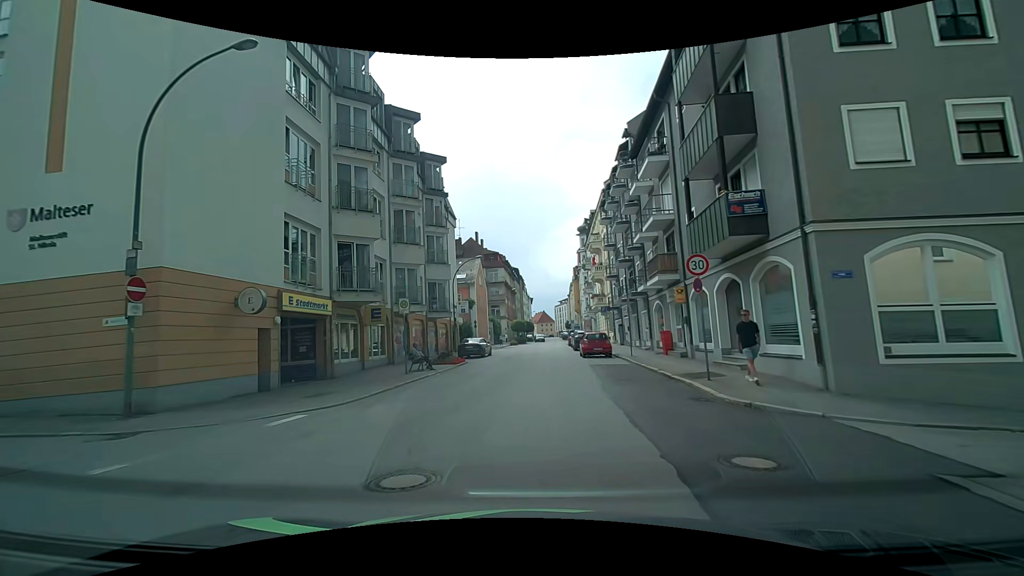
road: tertiary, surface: asphalt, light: Day
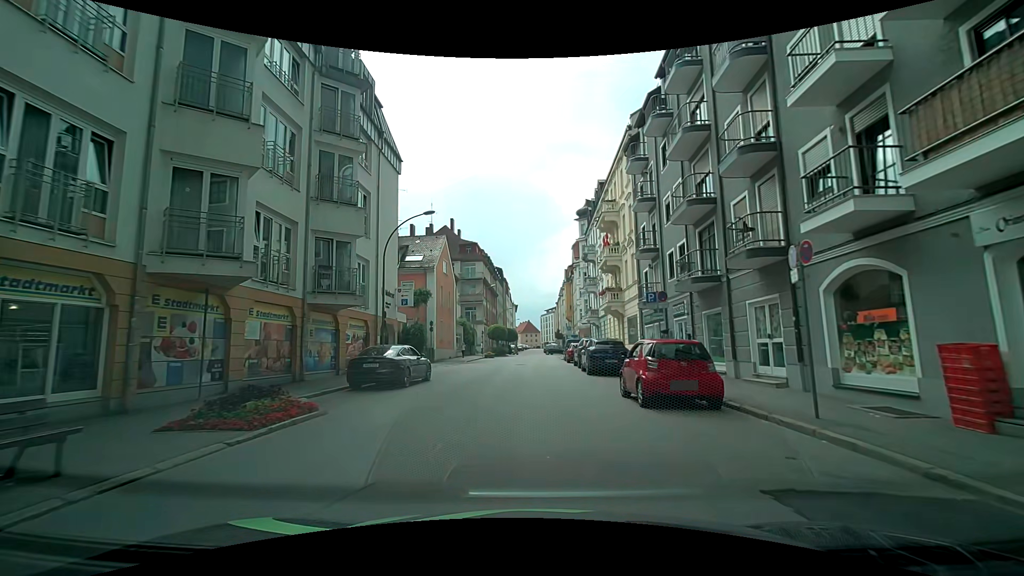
(+0.2, +18.0) m; +2°
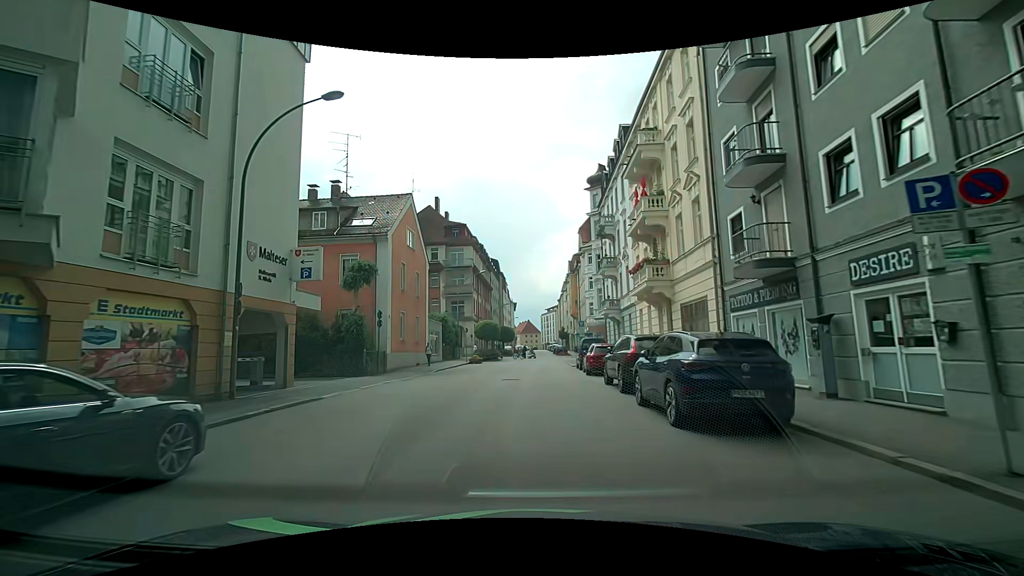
(+0.1, +13.4) m; +1°
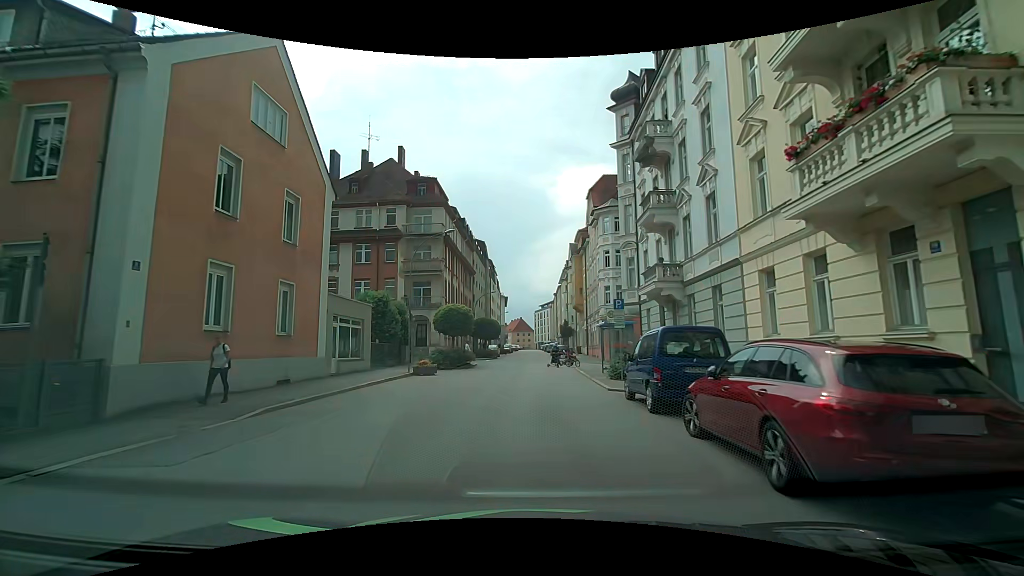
(-0.1, +18.1) m; +1°
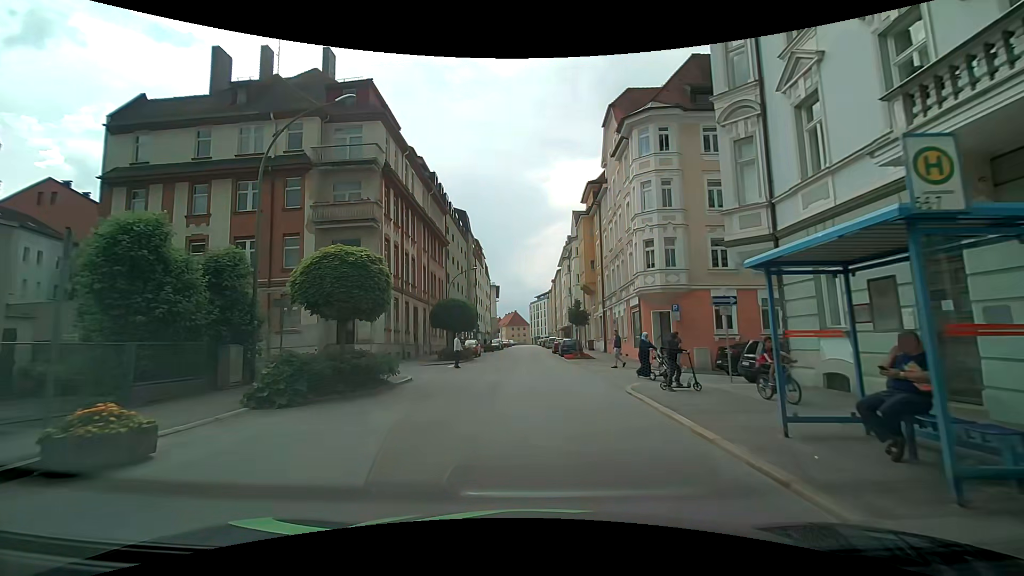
(-0.1, +17.9) m; 0°
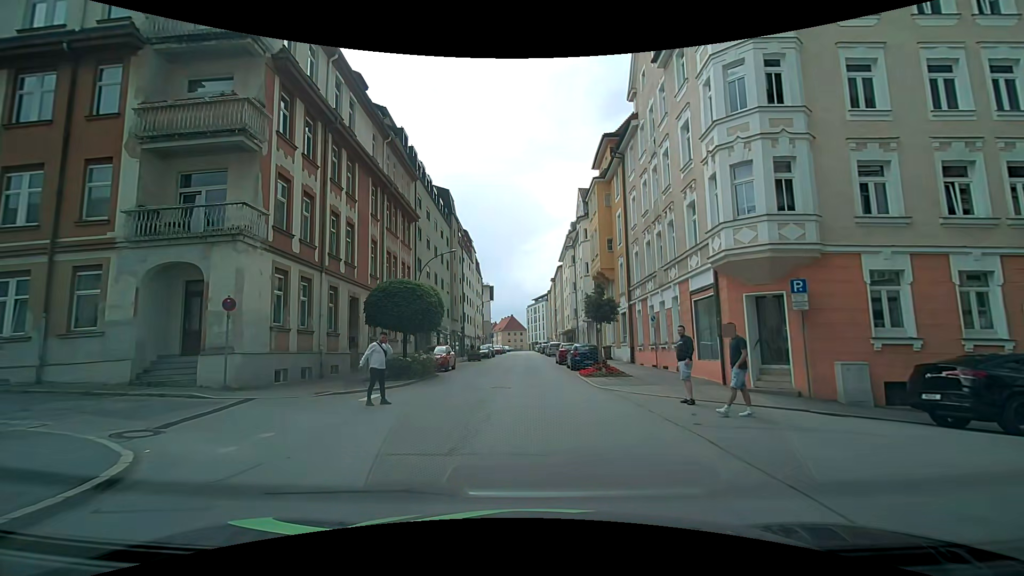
(0.0, +12.4) m; 0°
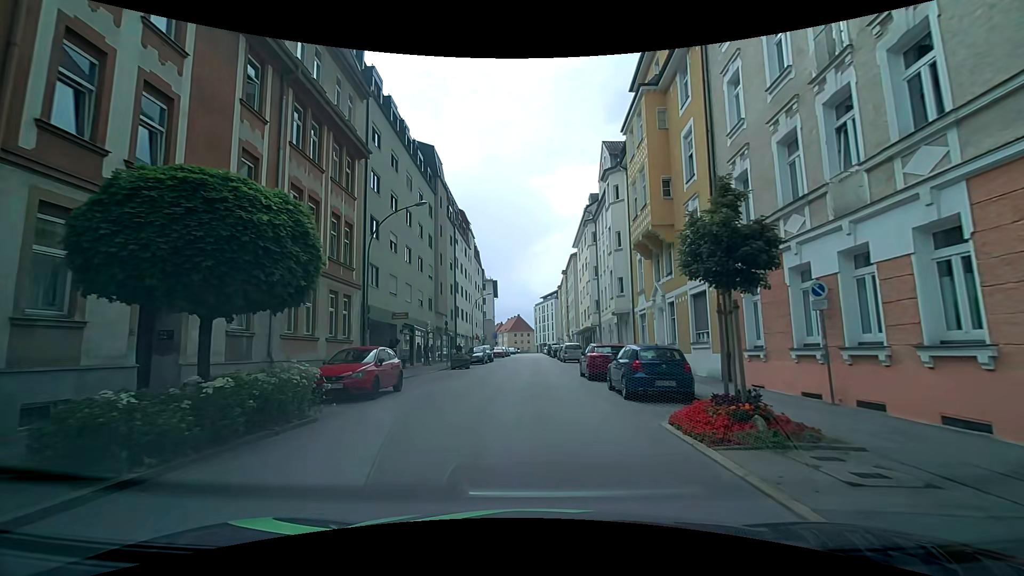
(0.0, +13.9) m; 0°
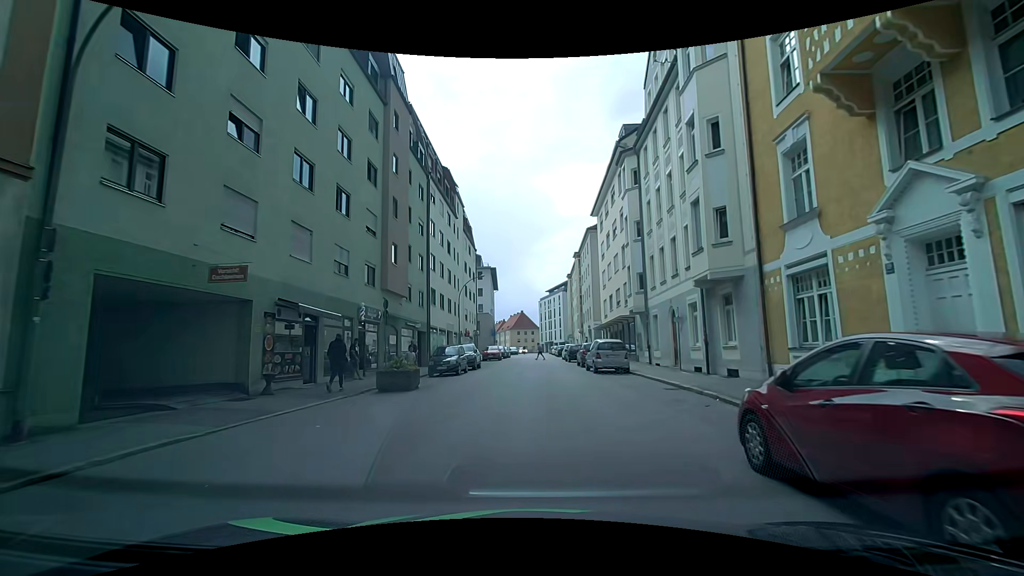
(-0.4, +17.1) m; 0°
(0, +10) (0, +20) (0, +30) (0, +40) (0, +50) (0, +60) (0, +70) (0, +80) (0, +90) (0, +100) m
